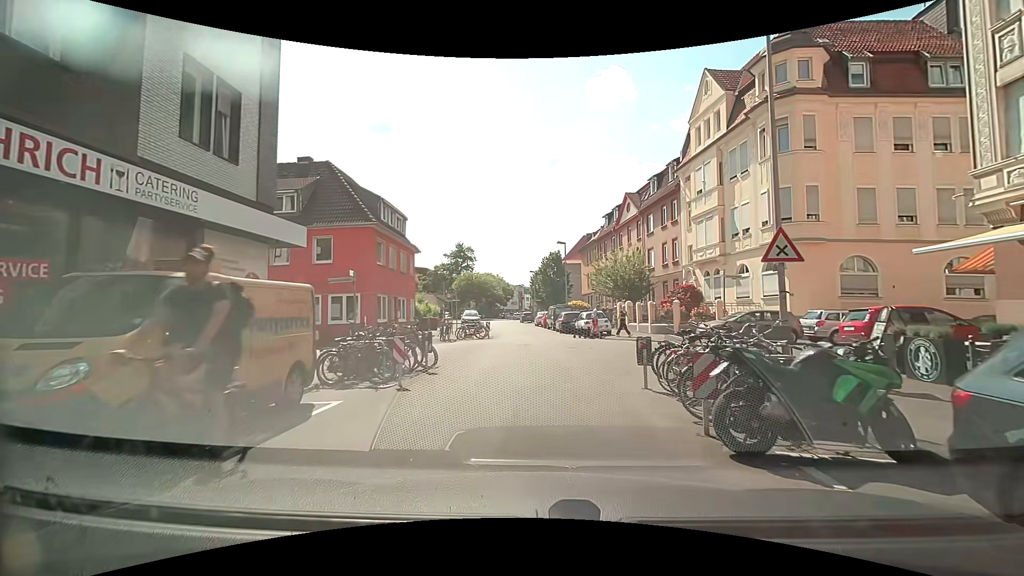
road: residential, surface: asphalt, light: Day
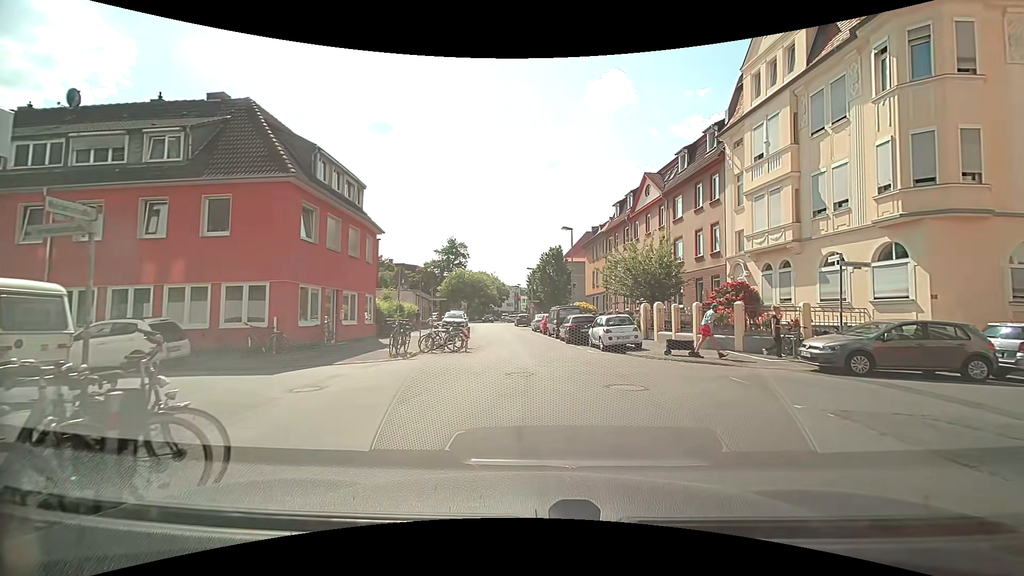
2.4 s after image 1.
(-0.1, +8.9) m; 0°
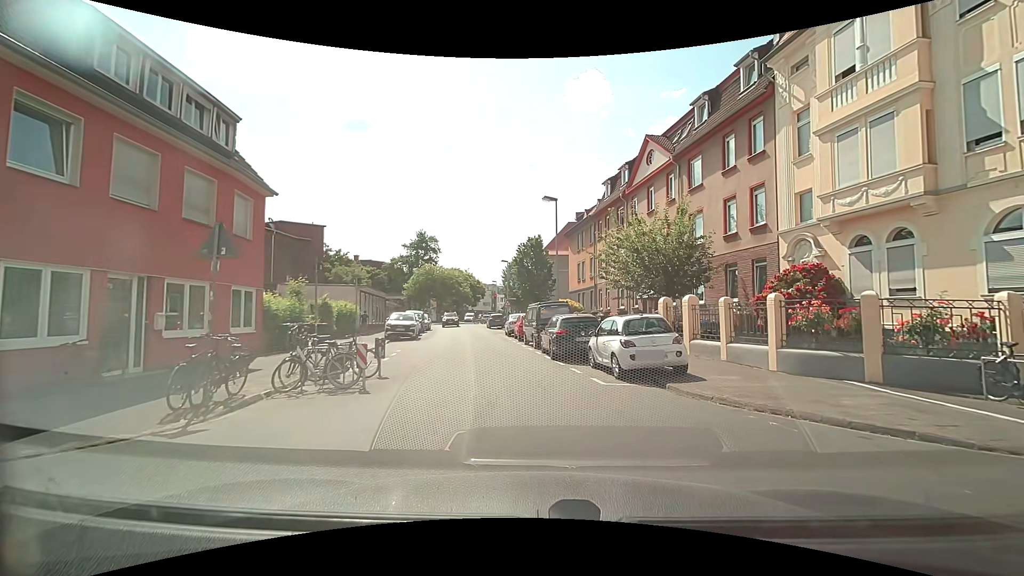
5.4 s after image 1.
(+0.3, +9.3) m; +5°
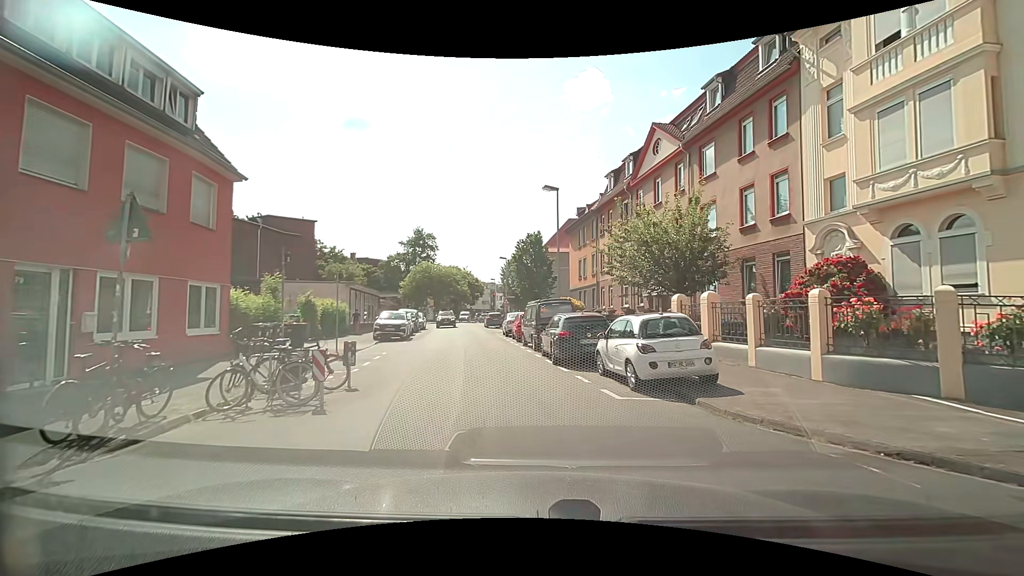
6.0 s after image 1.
(-0.1, +2.0) m; -1°
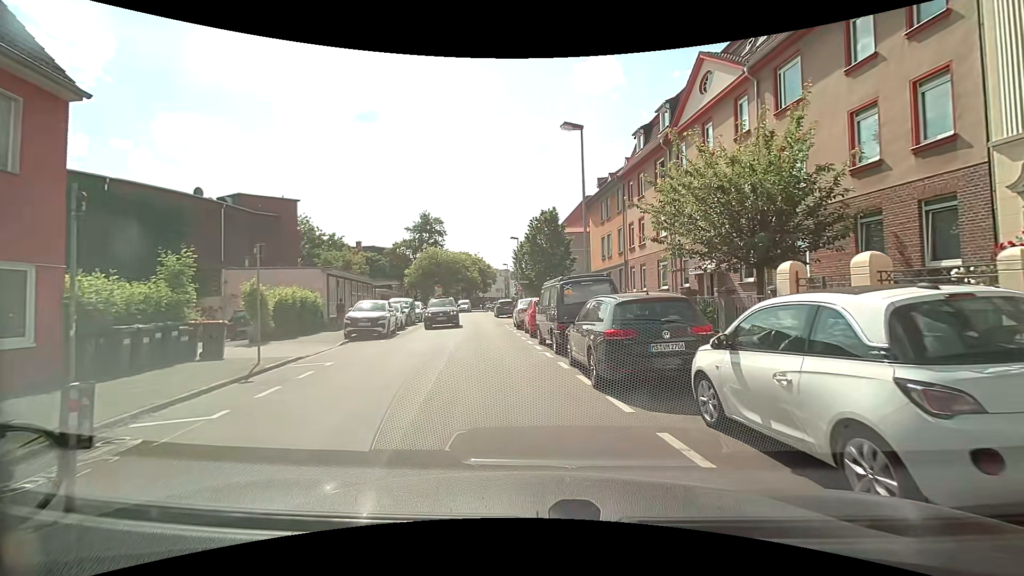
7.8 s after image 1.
(-0.2, +6.7) m; -3°
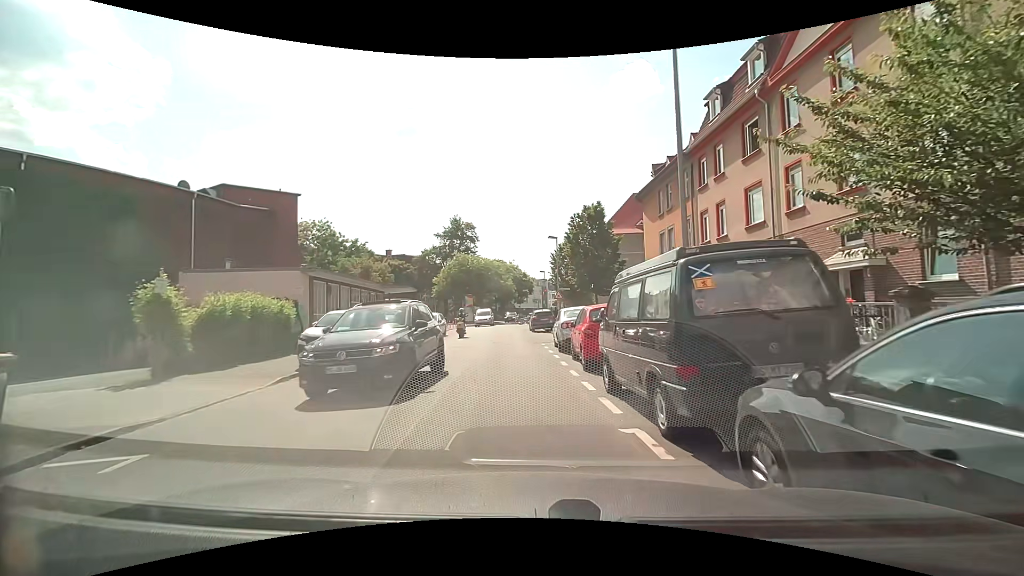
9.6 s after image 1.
(-0.3, +7.7) m; -3°
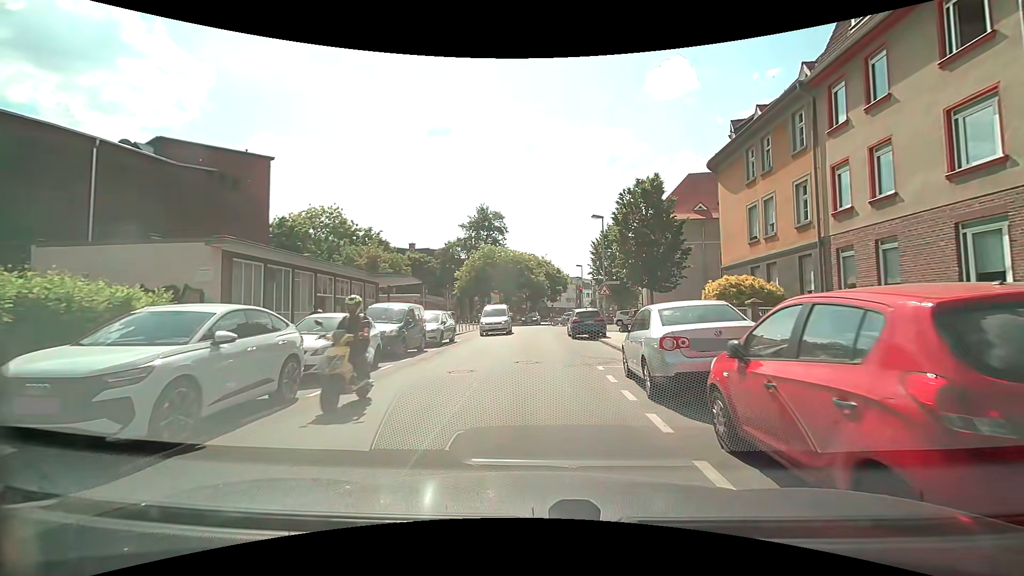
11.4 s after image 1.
(-0.4, +9.1) m; -3°
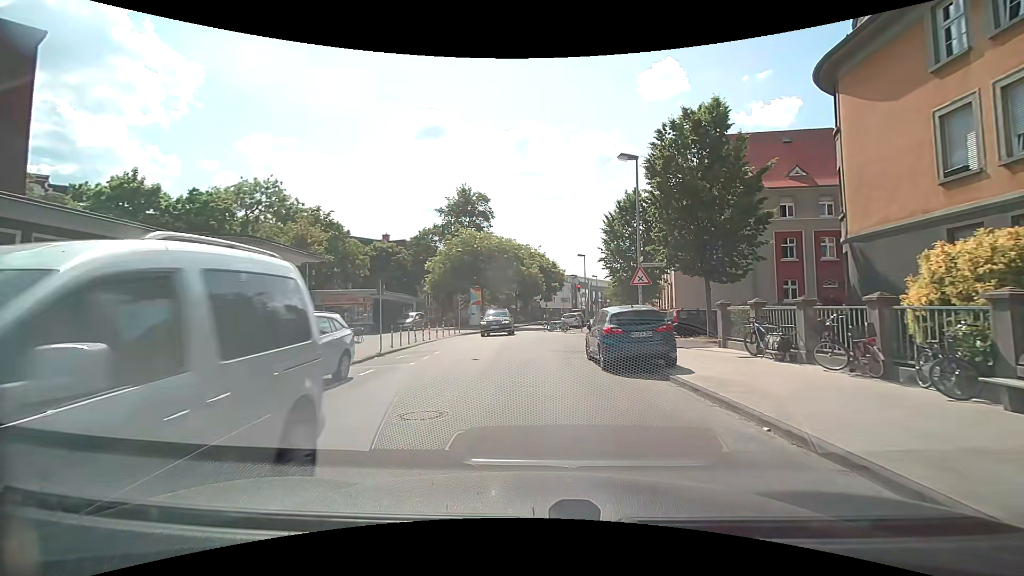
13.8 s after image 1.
(-0.2, +13.3) m; 0°
